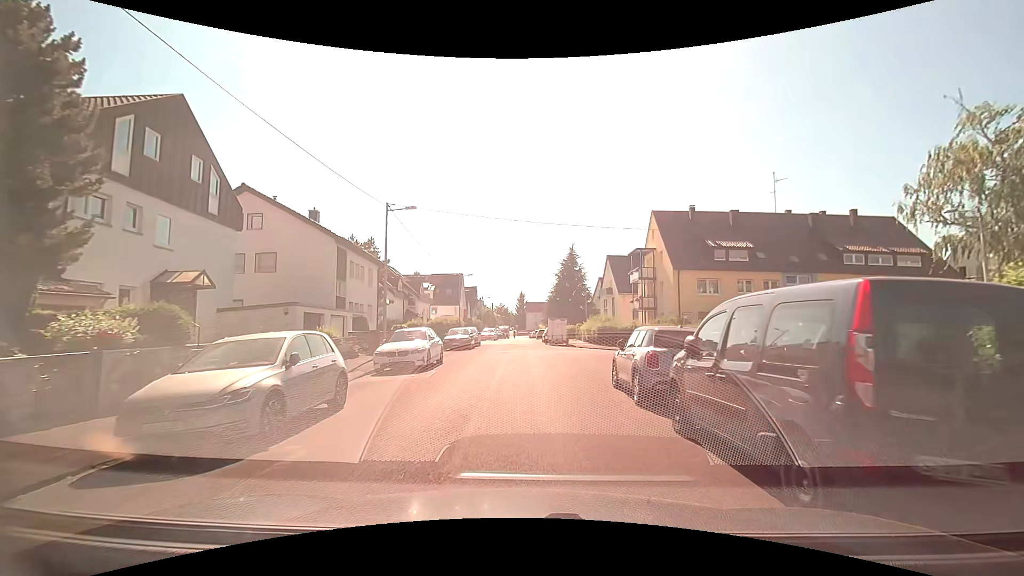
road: residential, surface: asphalt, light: Day
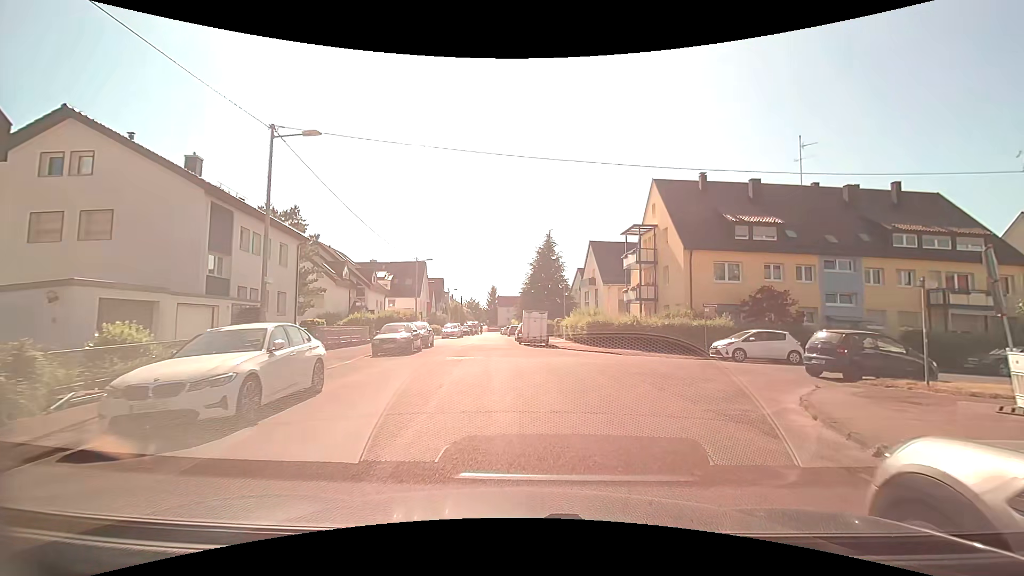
(+0.1, +9.4) m; +3°
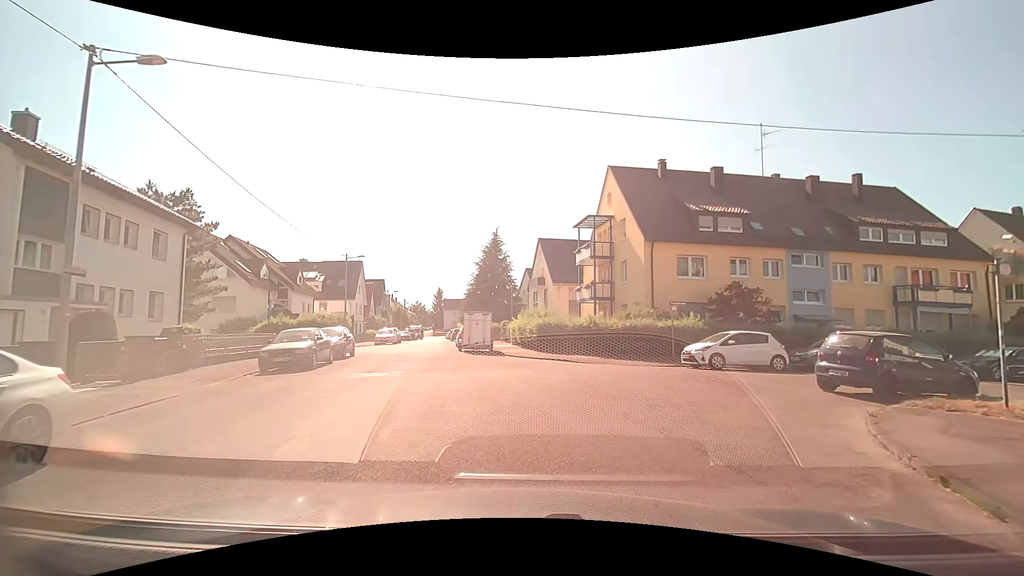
(+0.2, +4.4) m; +7°
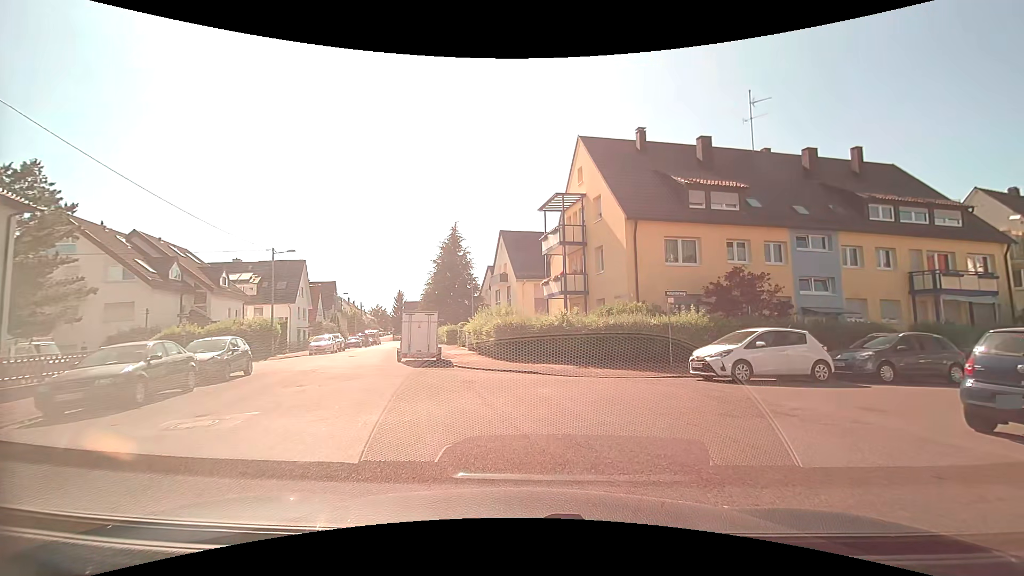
(+0.2, +5.8) m; +3°
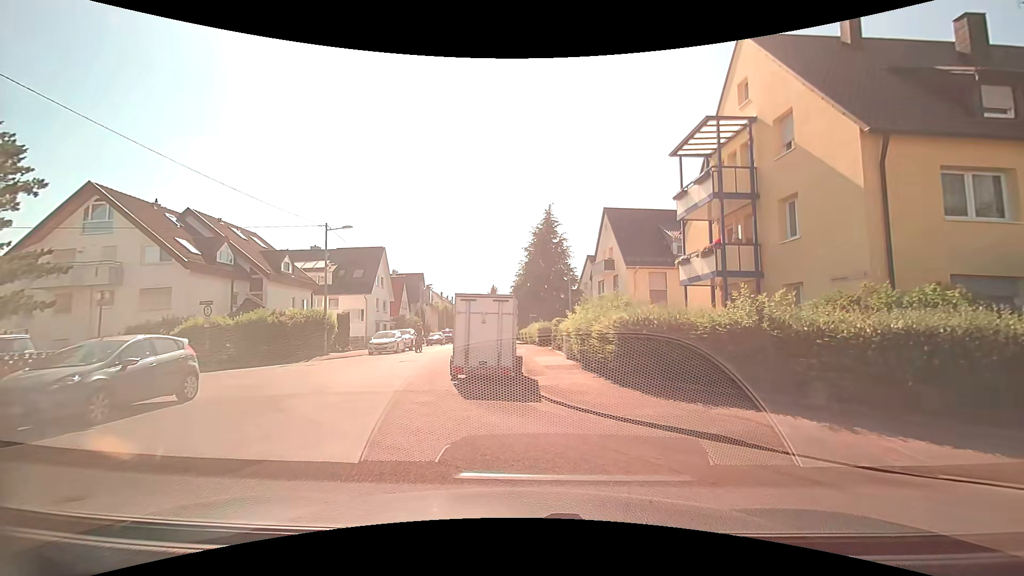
(-0.8, +9.3) m; -11°
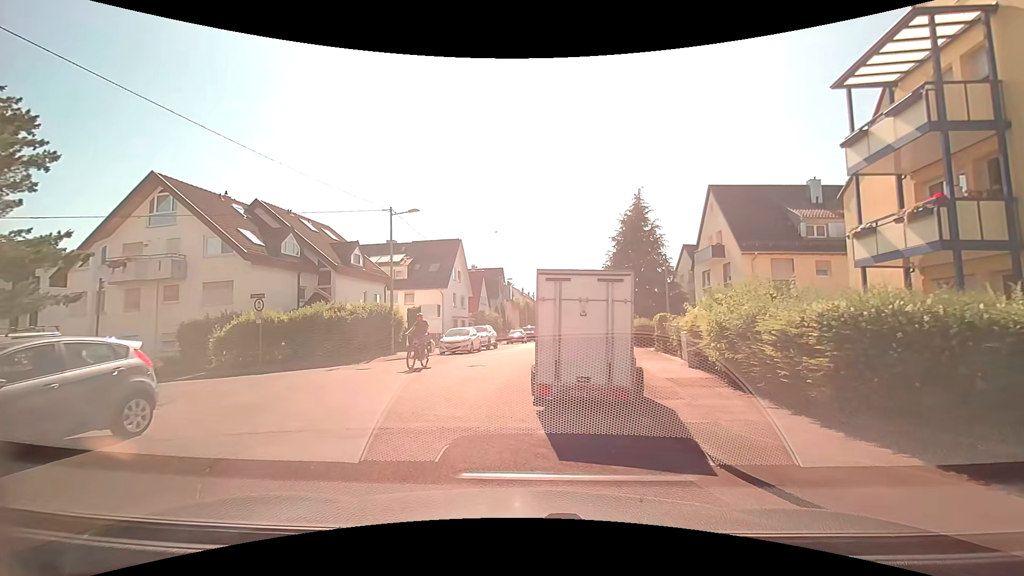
(-0.3, +4.7) m; -7°
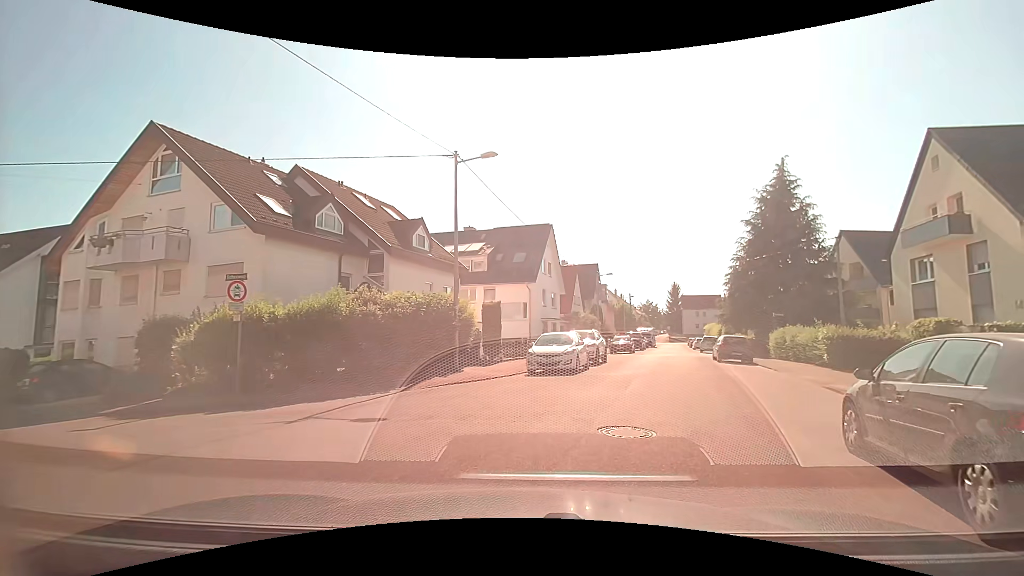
(-1.7, +9.8) m; -10°
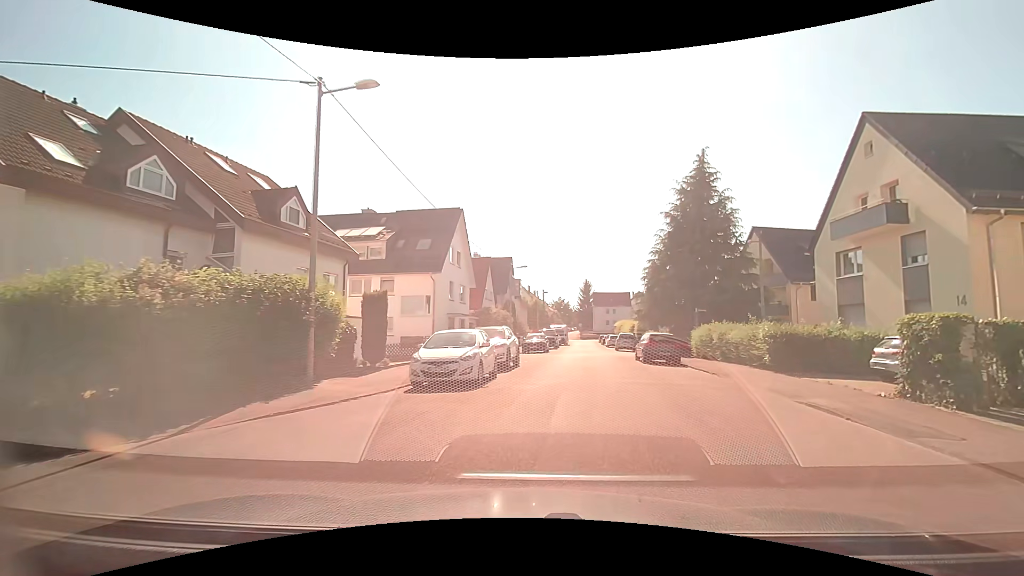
(+0.3, +4.9) m; +8°
(+1, +10) (+3, +20) (+5, +30) (+7, +39) (+7, +49) (+8, +59) (+9, +69) (+11, +79) (+12, +89) (+13, +99) m
